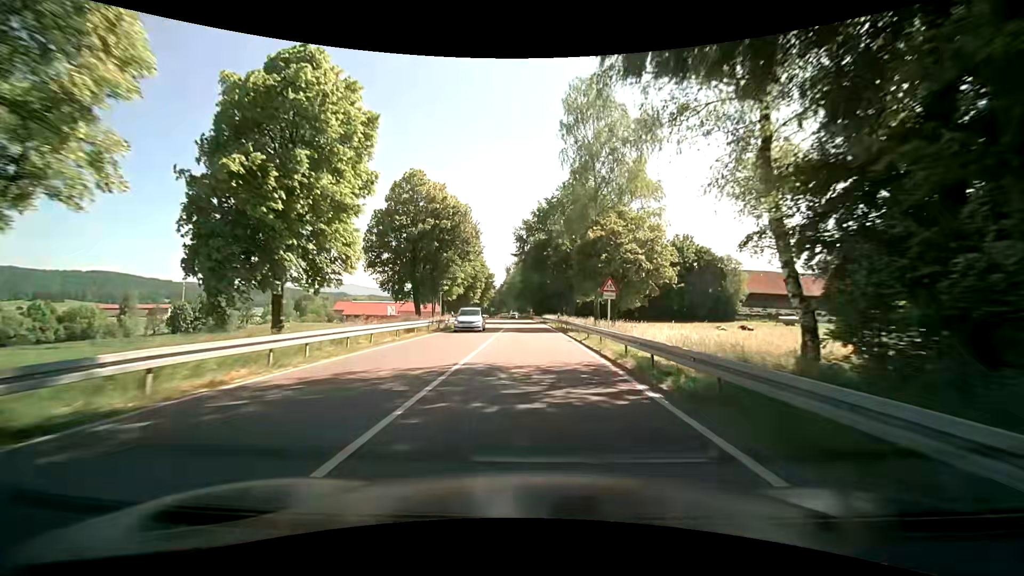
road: primary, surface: asphalt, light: Day
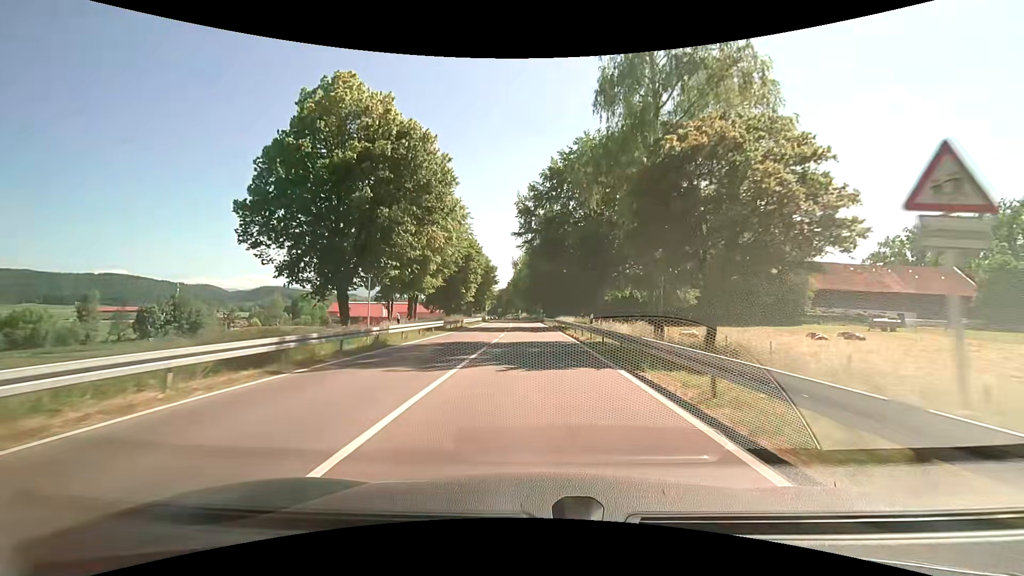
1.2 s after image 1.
(-0.3, +19.8) m; -2°
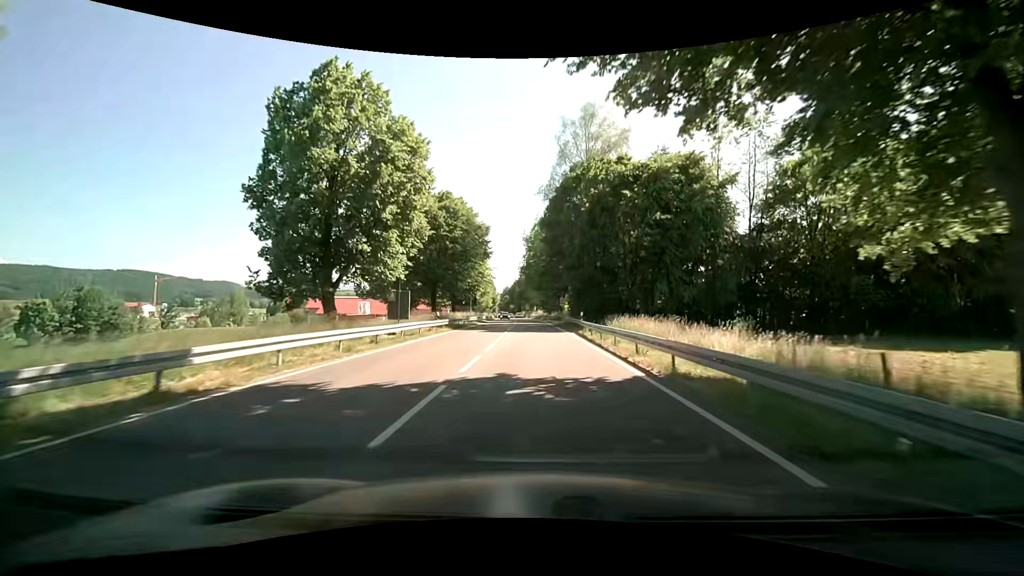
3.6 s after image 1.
(-0.3, +40.9) m; -2°
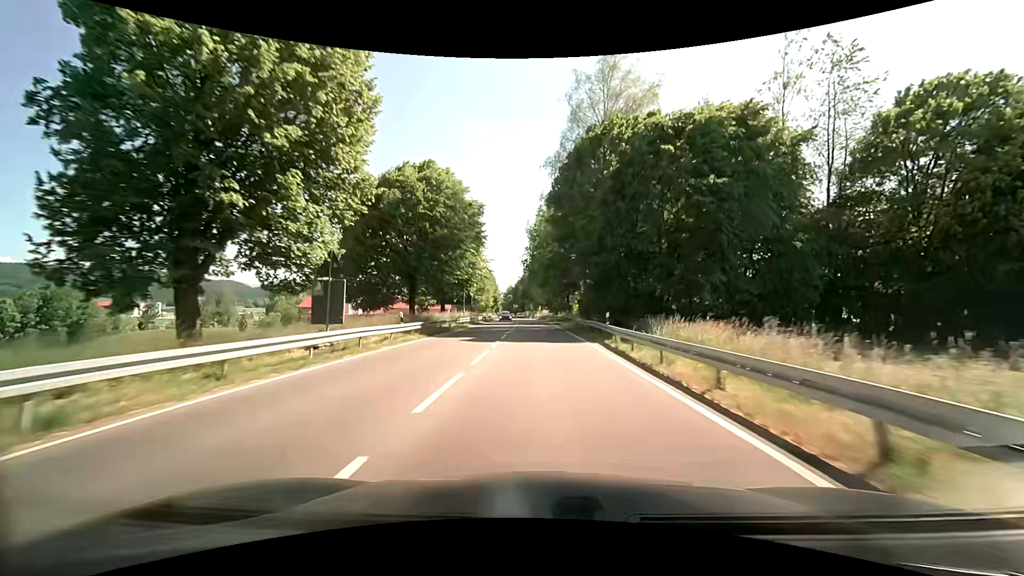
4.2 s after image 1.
(-0.2, +10.3) m; -3°
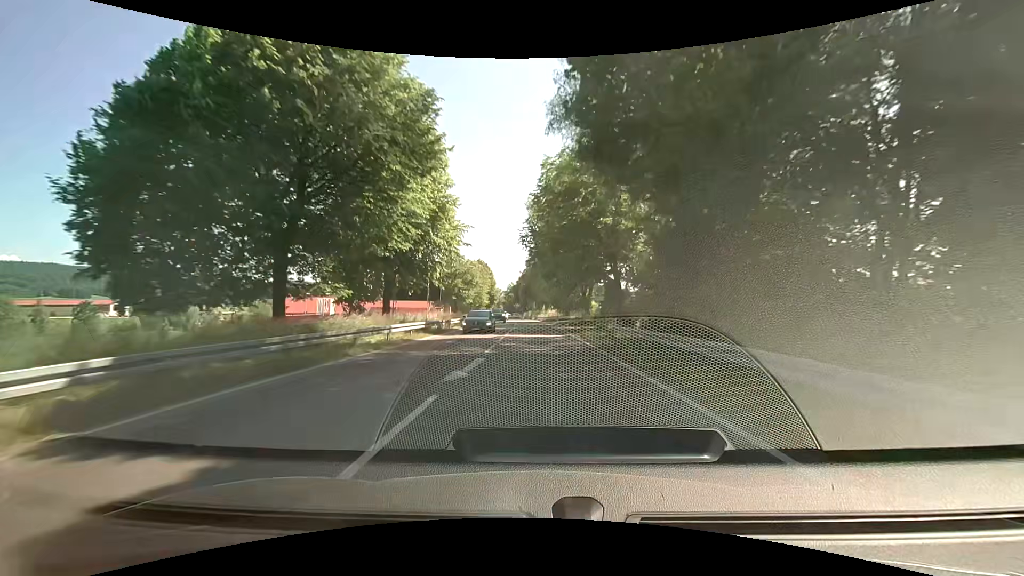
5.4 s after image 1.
(0.0, +20.8) m; +1°
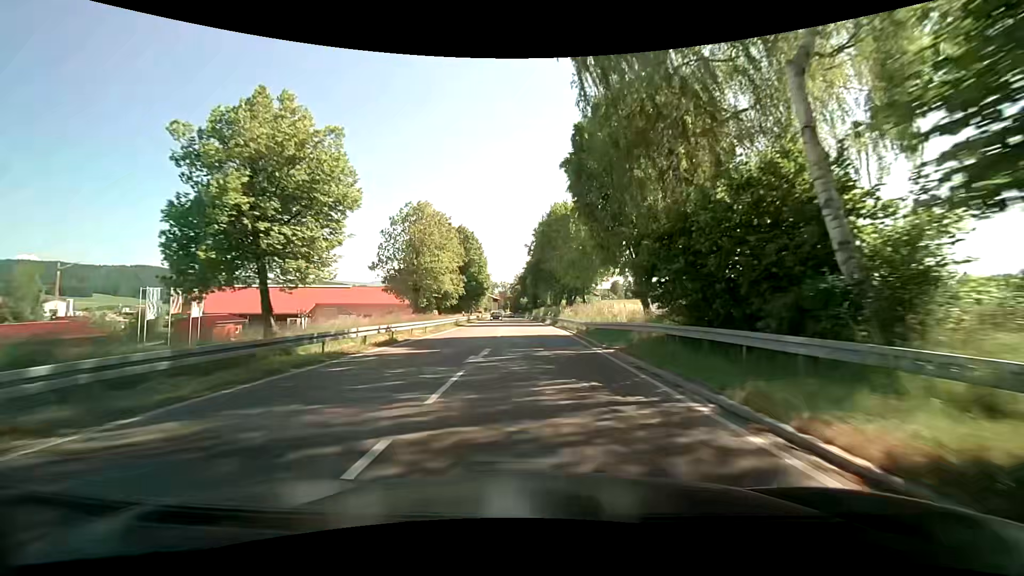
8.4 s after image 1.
(+0.8, +50.6) m; 0°
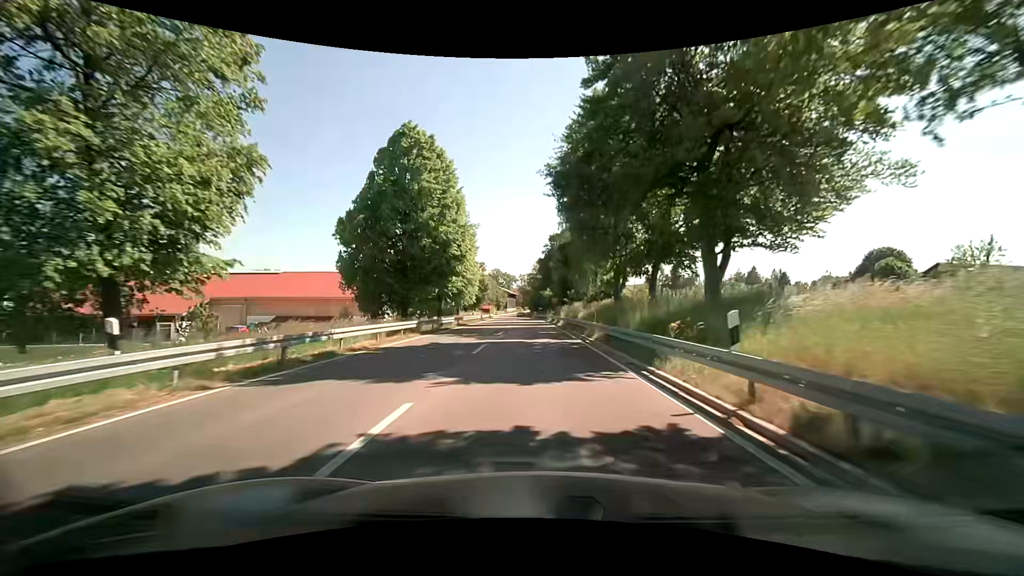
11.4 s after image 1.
(-0.1, +46.3) m; -1°
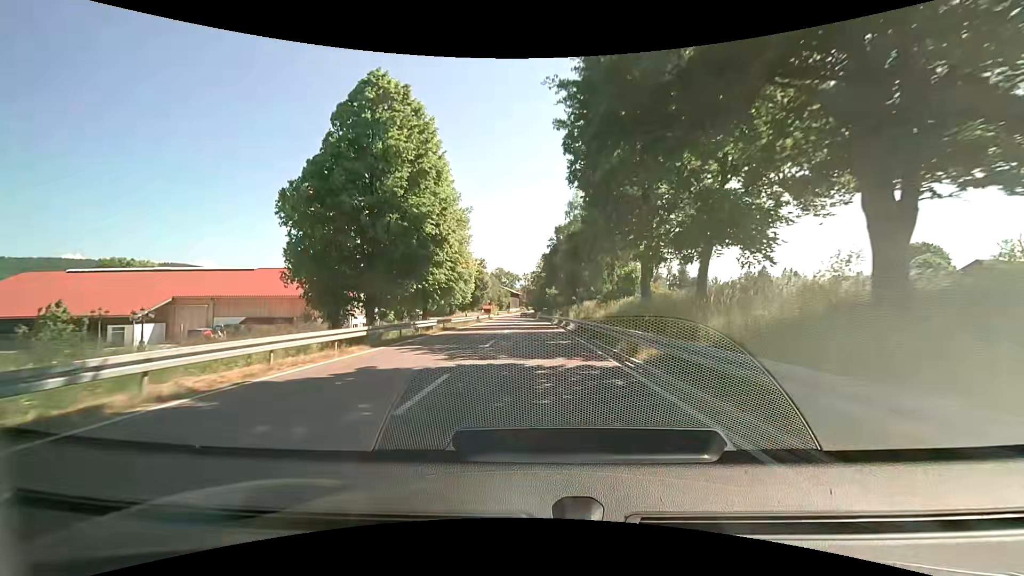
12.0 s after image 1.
(-0.1, +8.7) m; -1°
(0, +10) (0, +20) (-1, +30) (-1, +40) (-2, +50) (-3, +60) (-3, +70) (-4, +80) (-5, +90) (-5, +100) m
